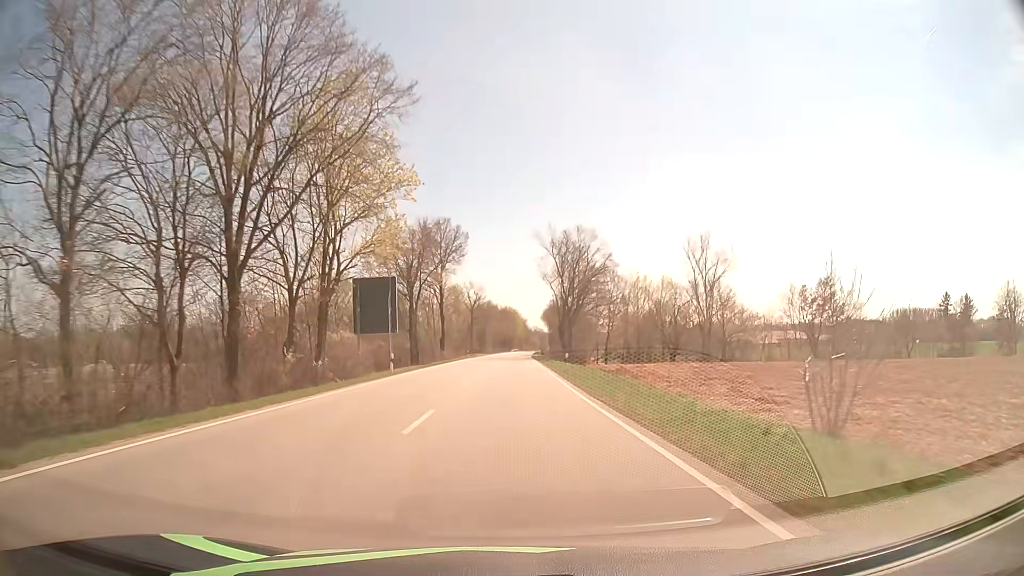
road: secondary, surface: asphalt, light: Day
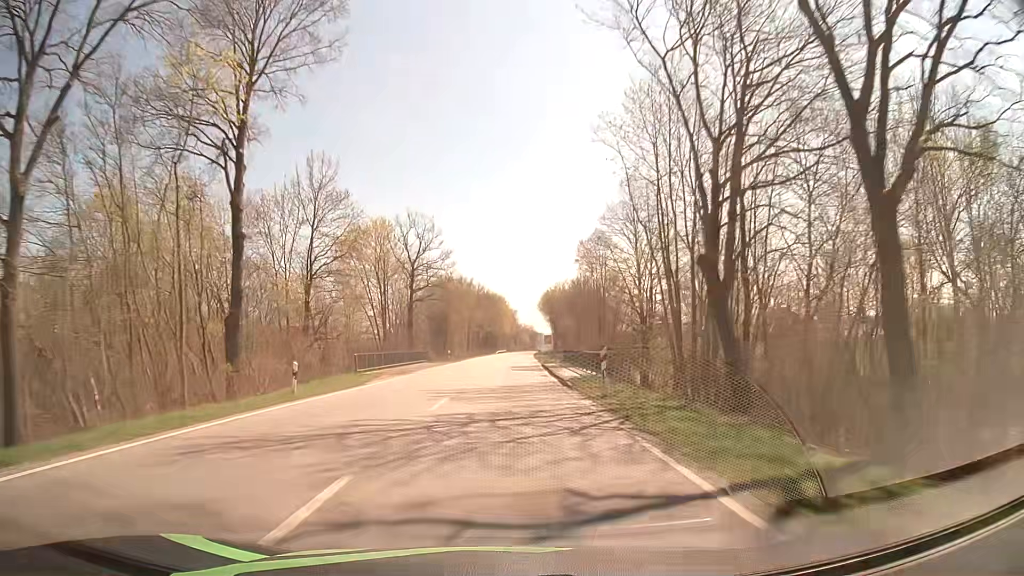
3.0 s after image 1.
(+0.8, +66.7) m; +1°
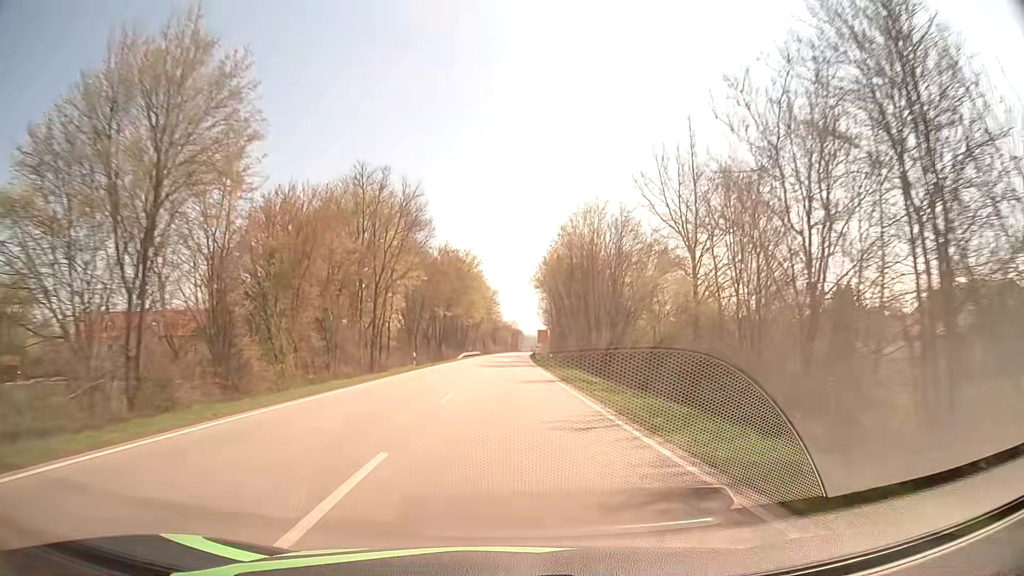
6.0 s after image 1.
(+0.7, +69.5) m; +2°
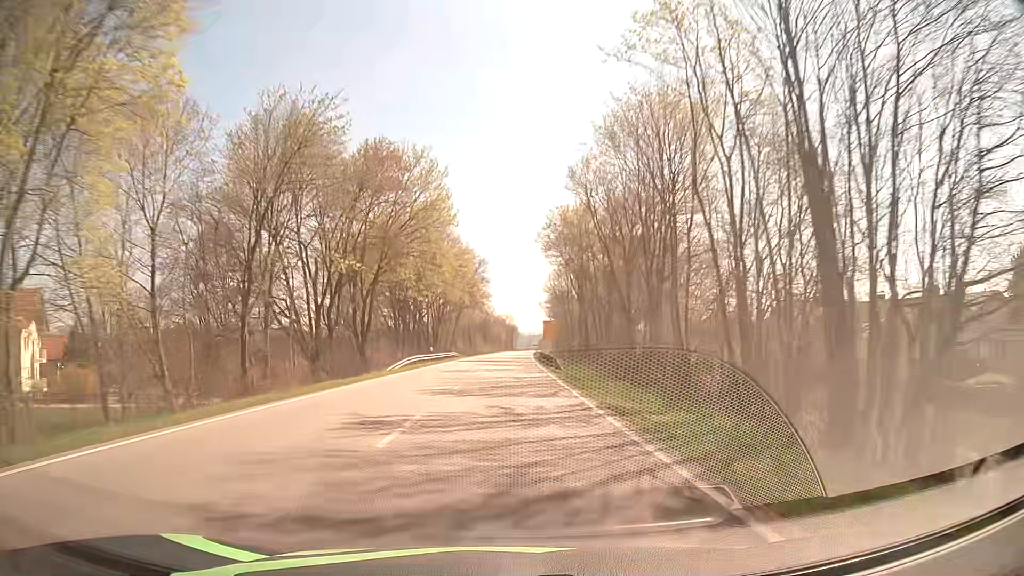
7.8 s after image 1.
(+0.4, +42.8) m; +1°
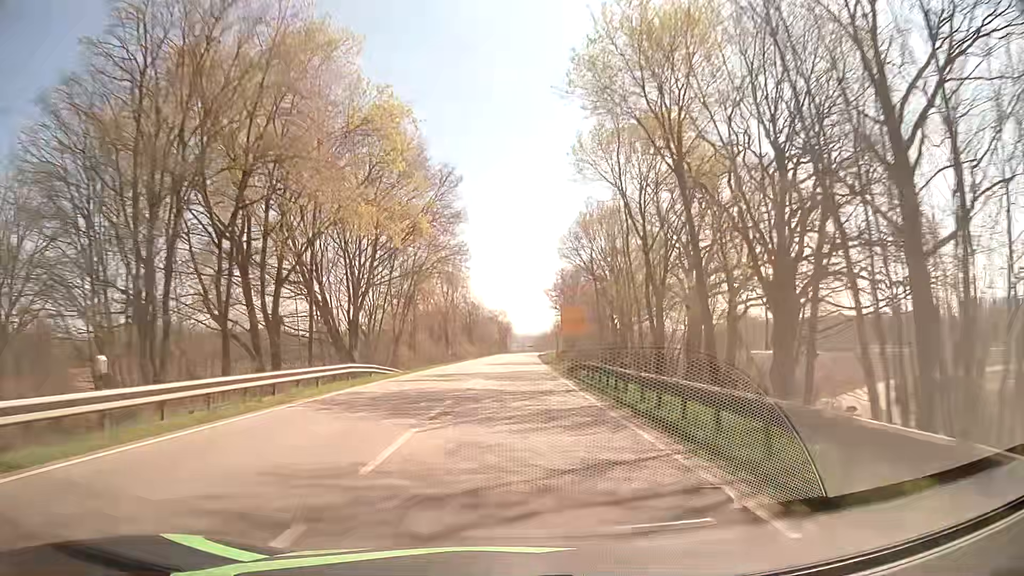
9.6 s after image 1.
(+0.1, +43.6) m; +1°
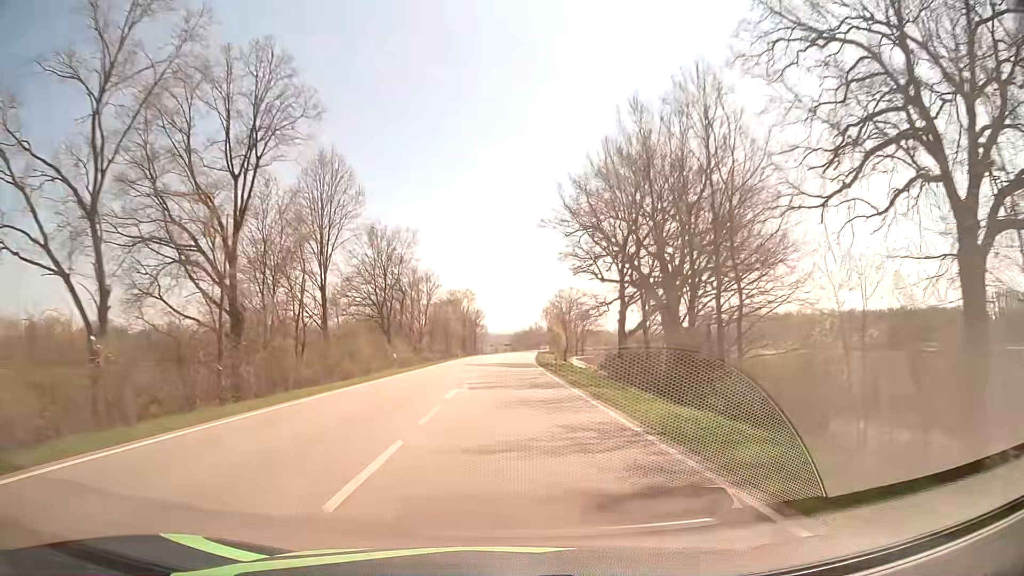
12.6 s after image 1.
(+0.9, +74.1) m; +2°
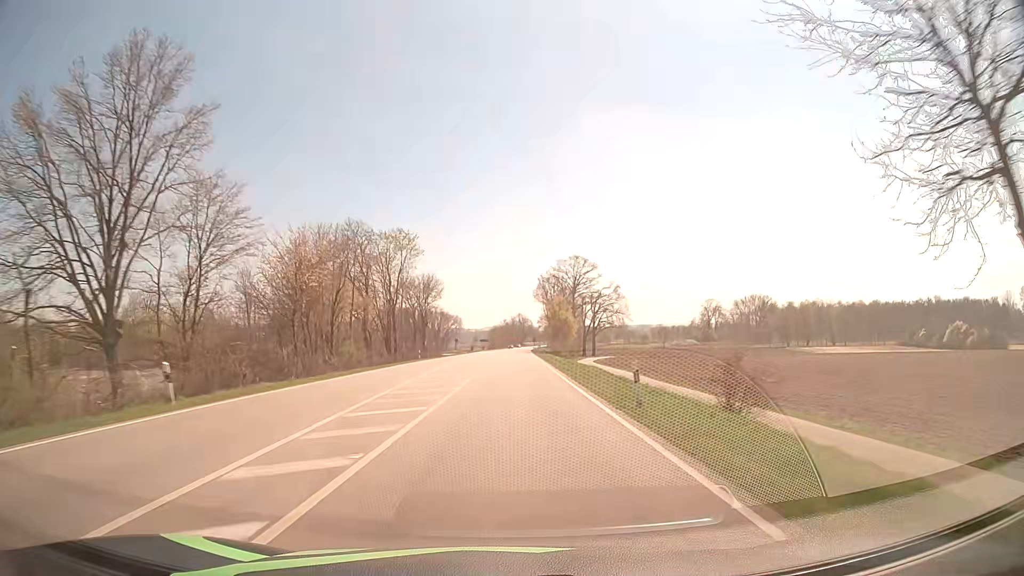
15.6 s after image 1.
(+0.9, +74.7) m; +1°
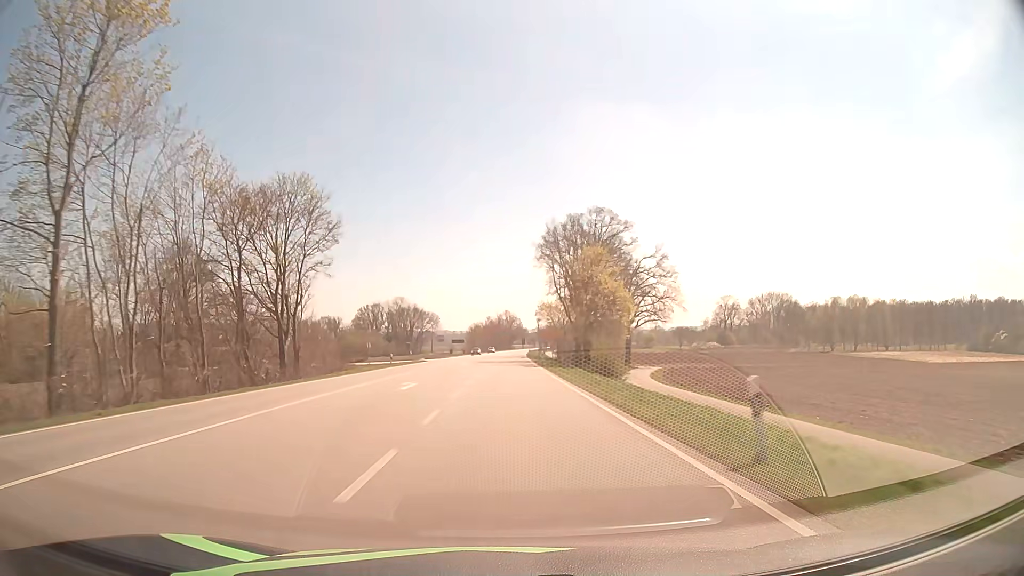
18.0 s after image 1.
(+0.8, +59.8) m; +1°
(0, +10) (0, +20) (0, +30) (0, +40) (0, +50) (0, +60) (+1, +70) (+1, +80) (+1, +90) (+1, +100) m
